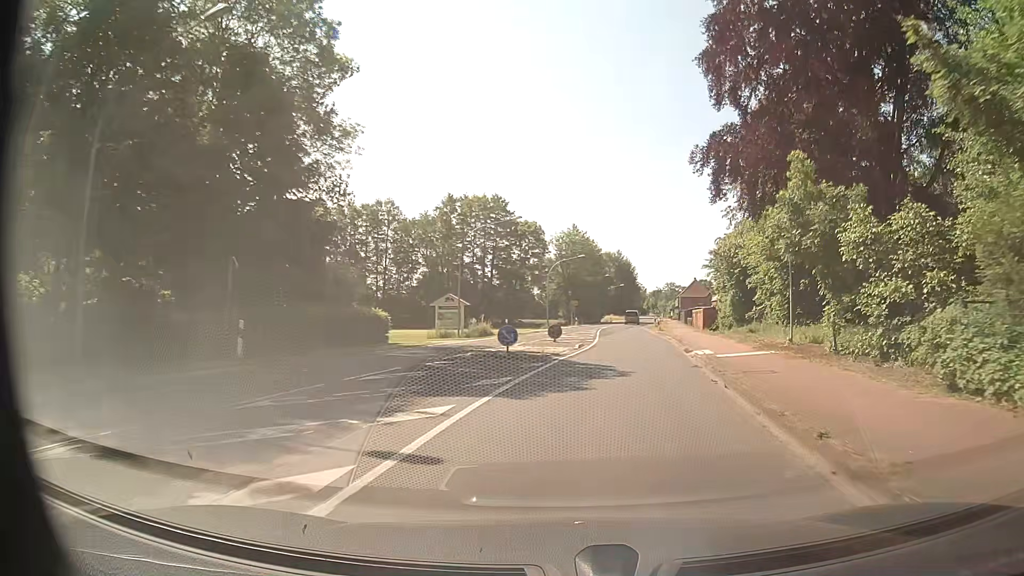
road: secondary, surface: asphalt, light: Day
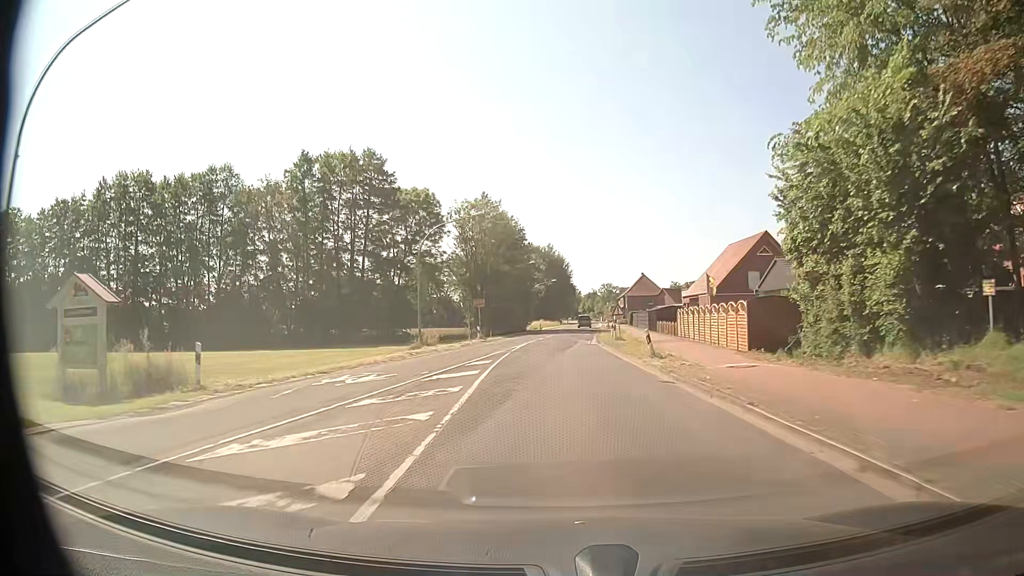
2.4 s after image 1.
(+3.0, +32.1) m; +7°
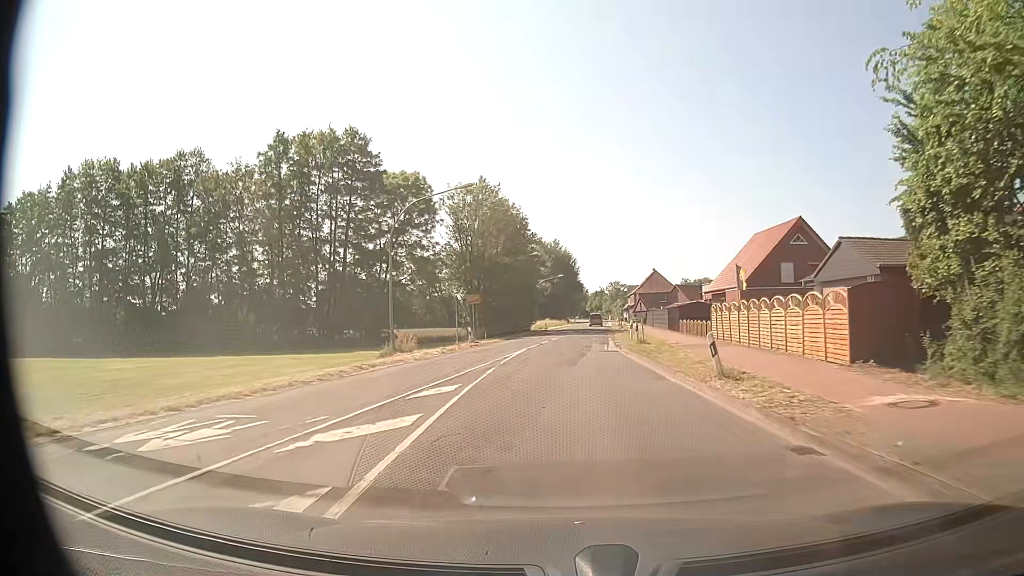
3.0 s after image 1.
(-0.1, +8.1) m; -1°
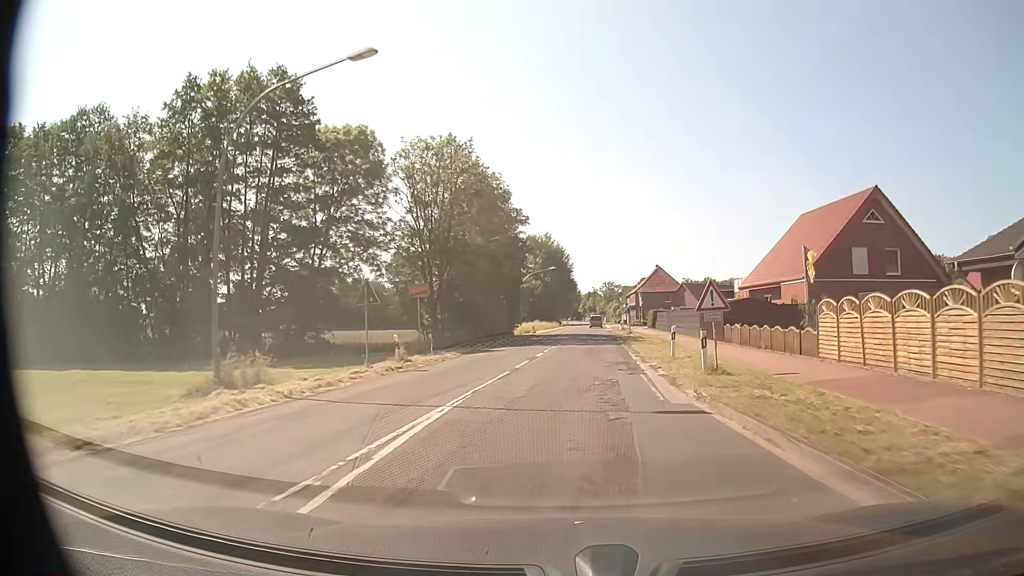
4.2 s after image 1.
(-0.1, +16.2) m; 0°
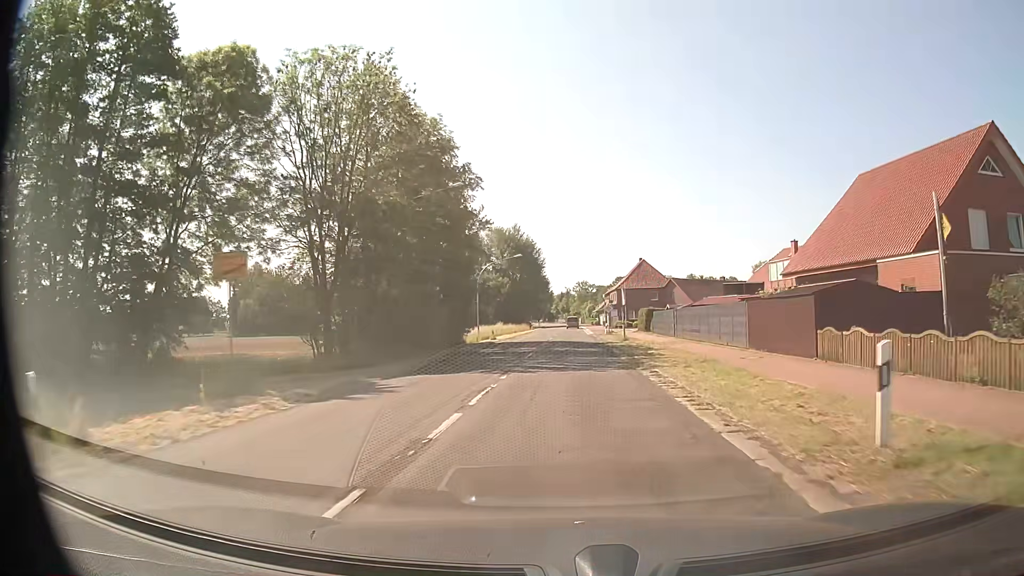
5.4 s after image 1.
(+0.5, +16.4) m; +3°
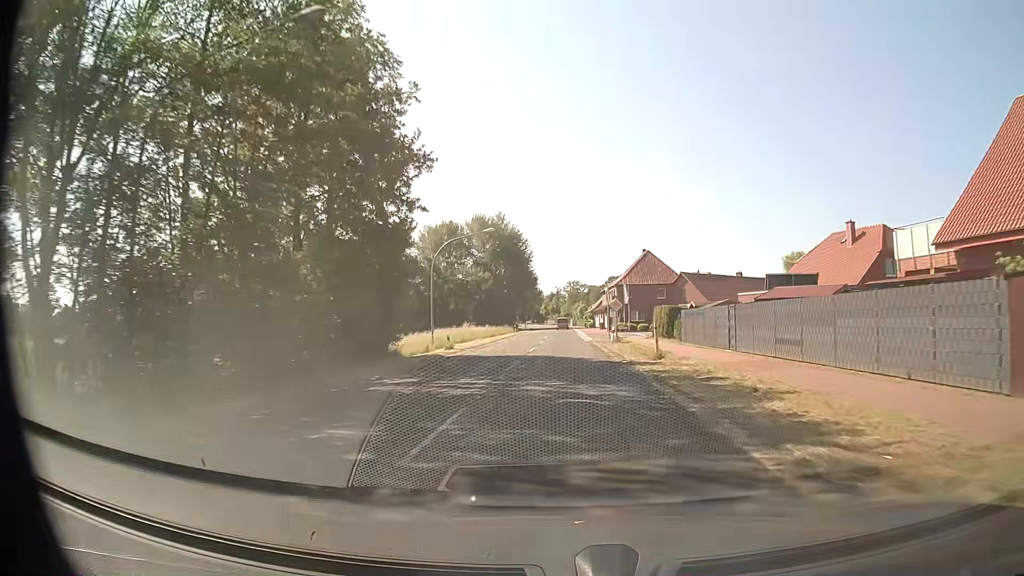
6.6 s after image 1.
(+0.1, +17.3) m; +1°
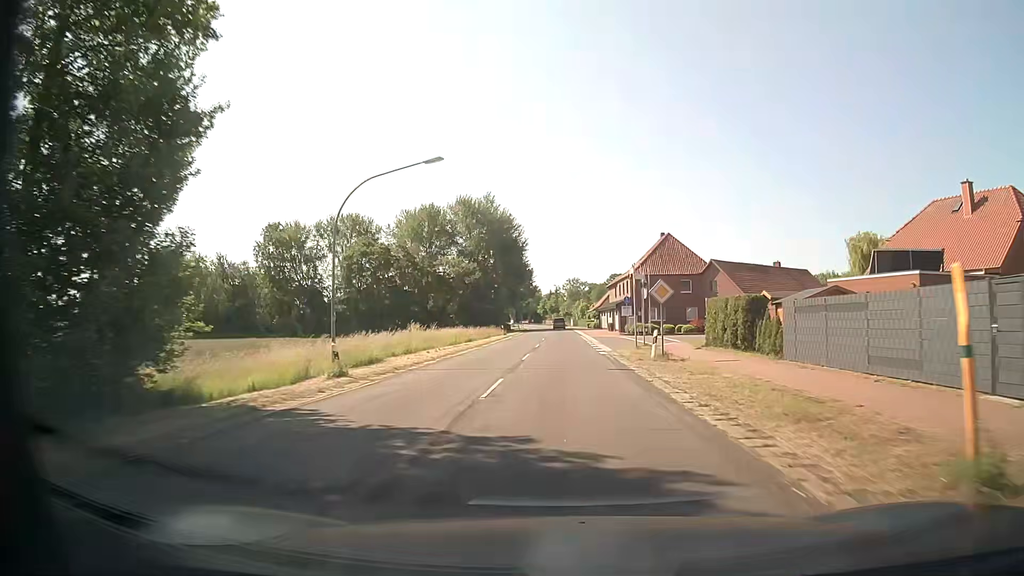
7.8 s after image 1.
(0.0, +18.6) m; 0°
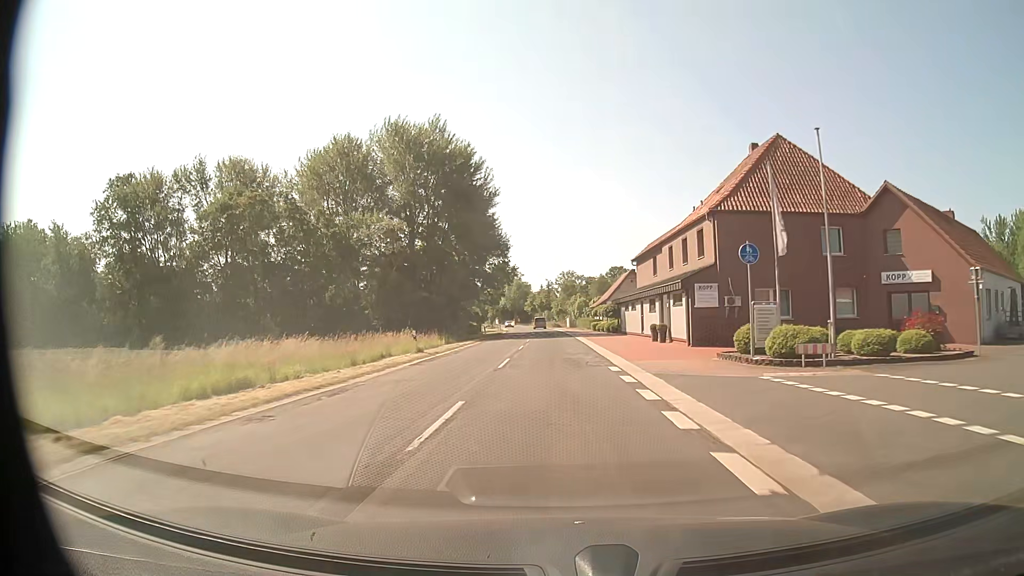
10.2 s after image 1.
(+0.2, +41.2) m; 0°
(0, +10) (0, +20) (0, +30) (0, +40) (-1, +50) (-1, +60) (-1, +70) (-2, +80) (-2, +90) (-3, +100) m
